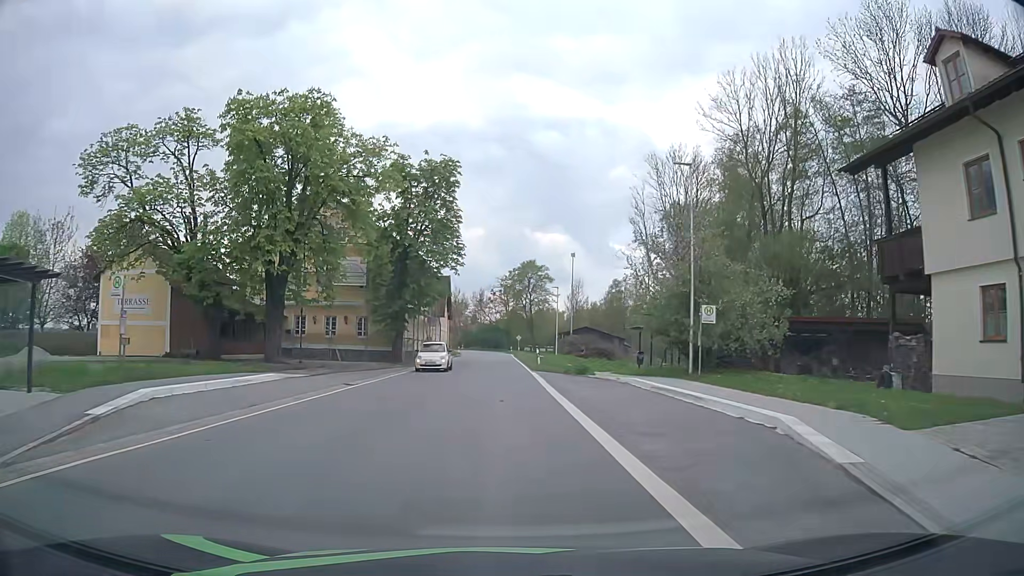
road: secondary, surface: asphalt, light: Day
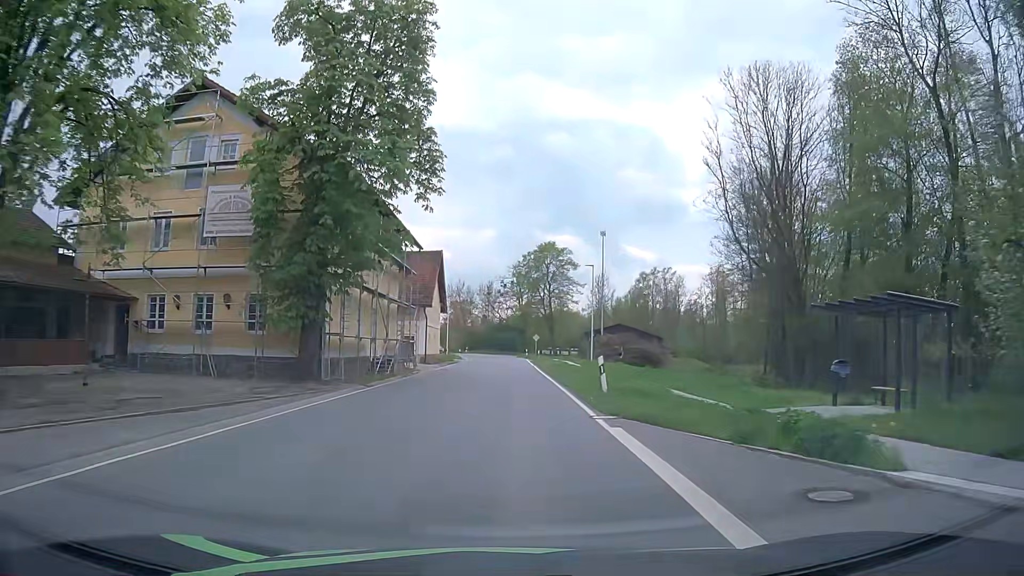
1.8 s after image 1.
(-0.1, +22.5) m; -1°
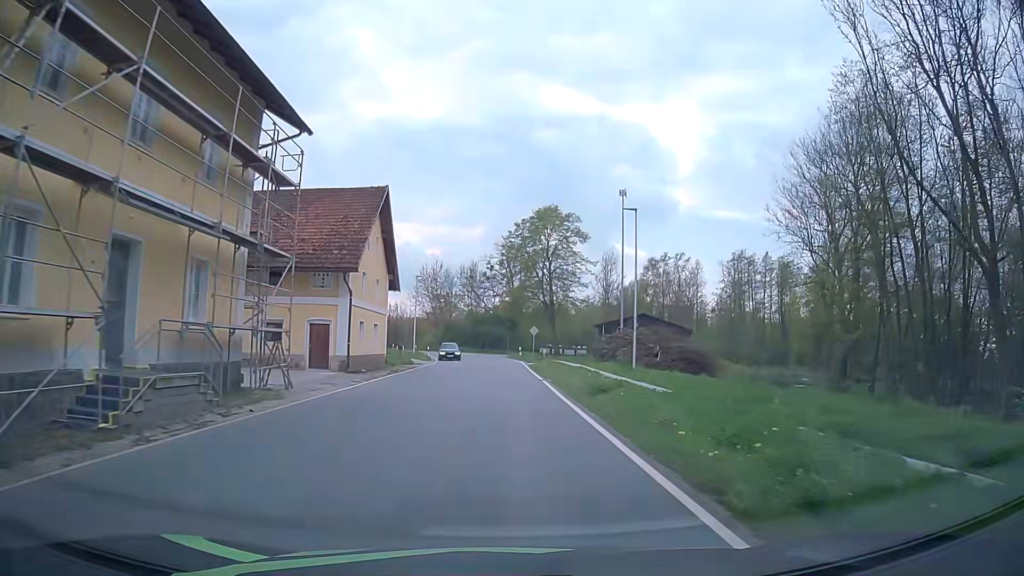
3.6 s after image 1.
(+0.2, +22.3) m; +1°
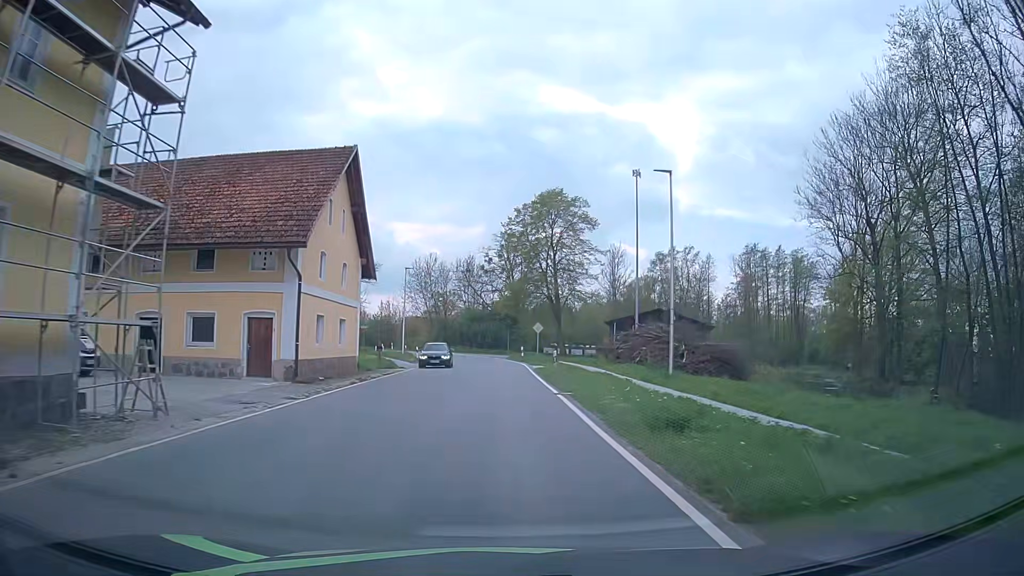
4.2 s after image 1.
(+0.1, +7.4) m; +1°
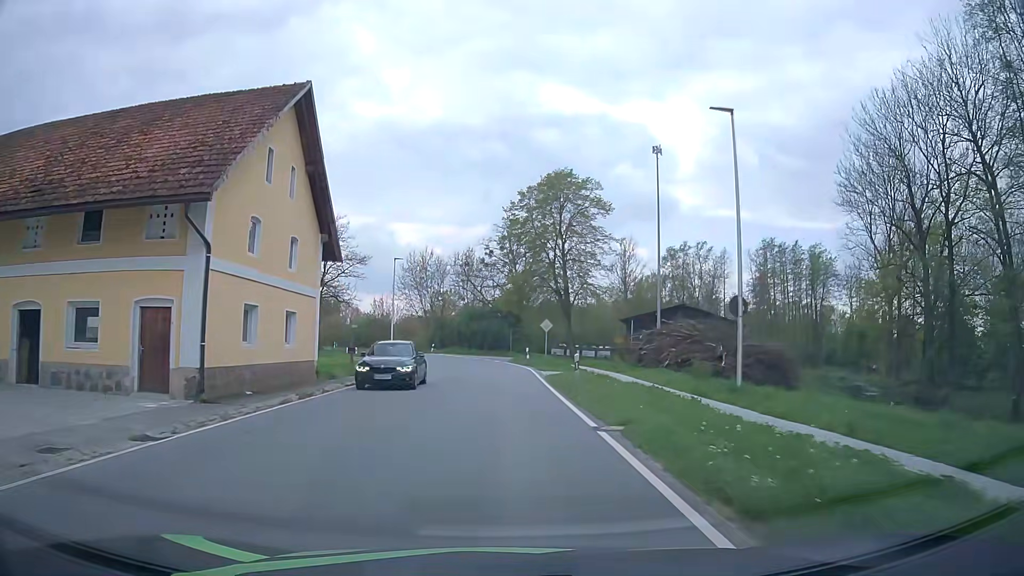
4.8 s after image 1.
(-0.1, +7.4) m; -1°
